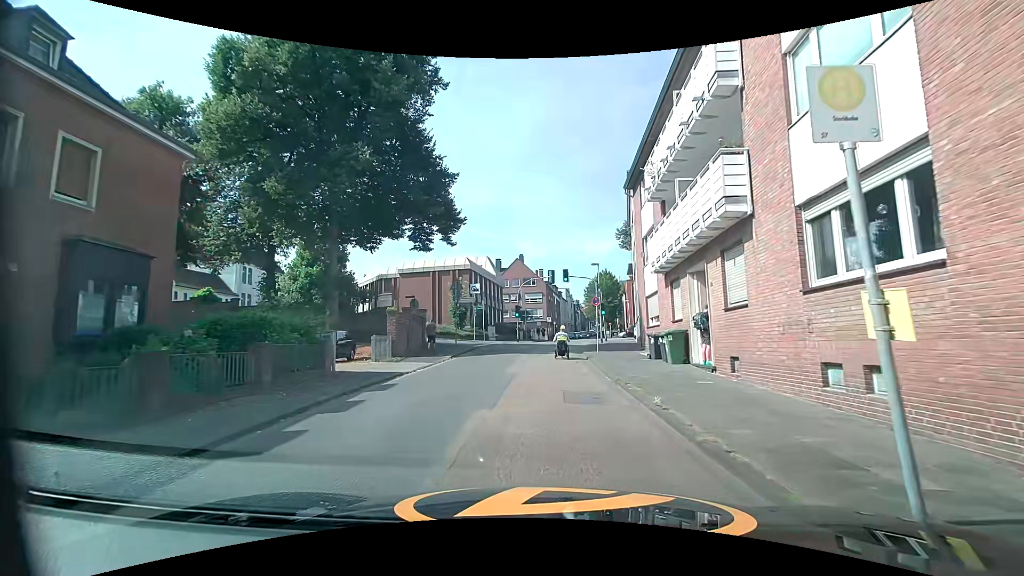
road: unclassified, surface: asphalt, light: Day
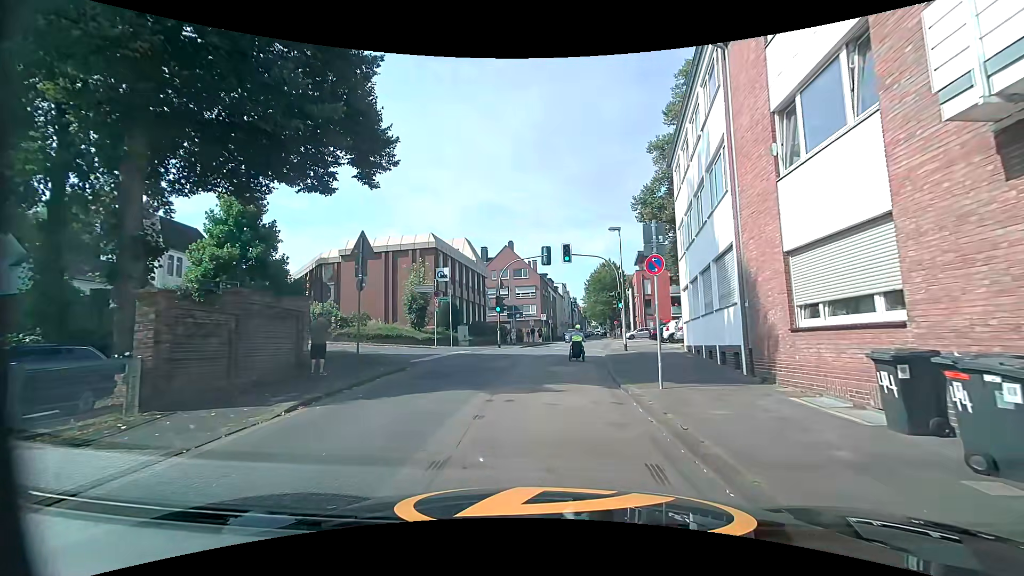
(-0.2, +13.9) m; 0°
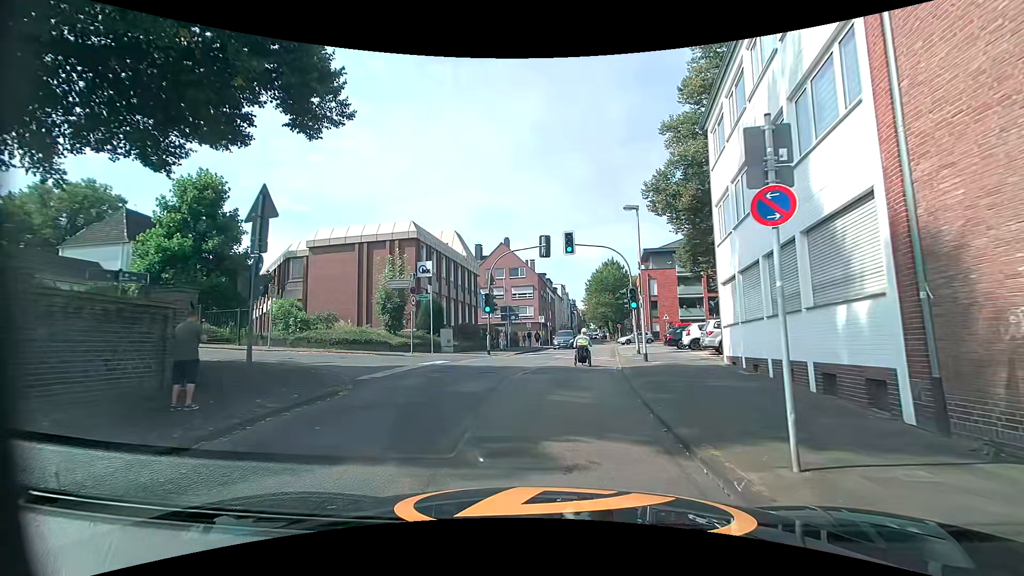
(-0.1, +5.2) m; 0°
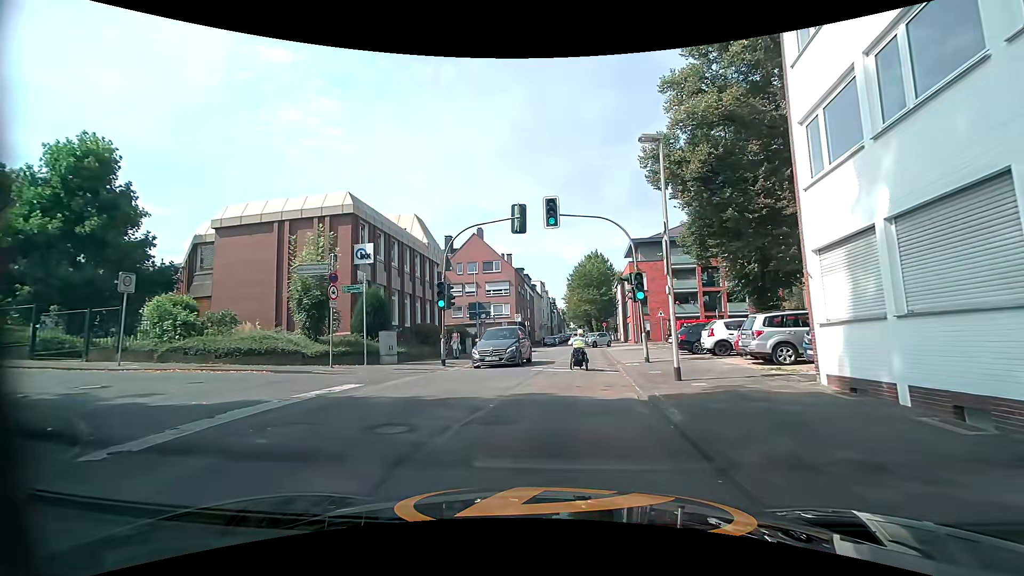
(+0.1, +7.4) m; +1°
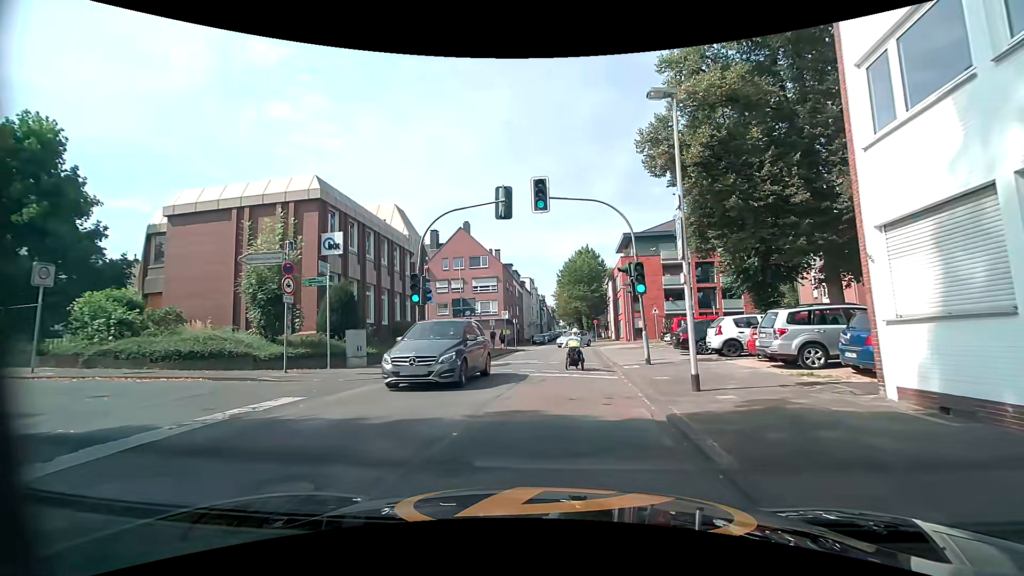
(0.0, +2.4) m; +3°
